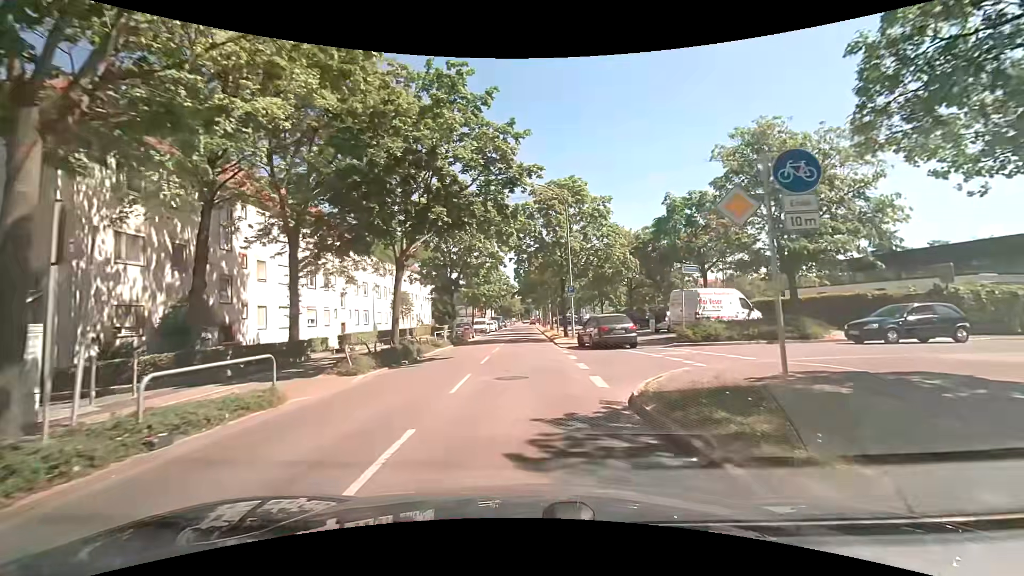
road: tertiary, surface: asphalt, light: Day
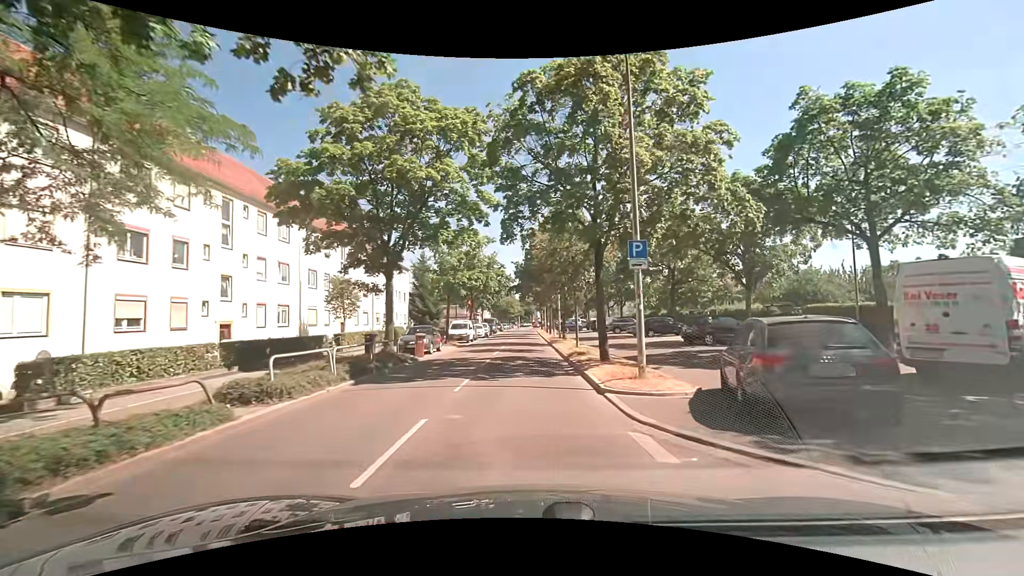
(-0.2, +17.0) m; -1°
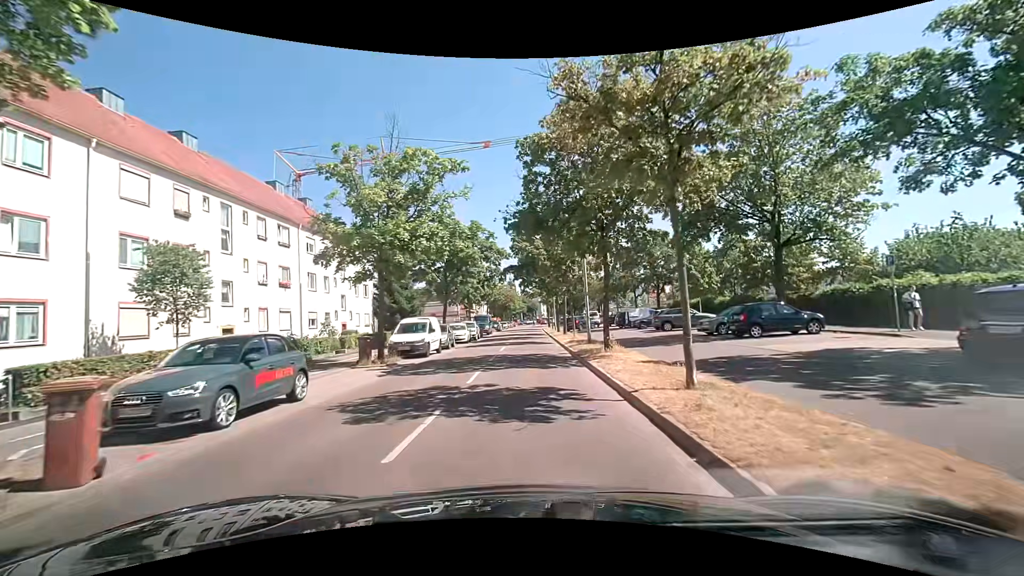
(+0.1, +17.6) m; +1°
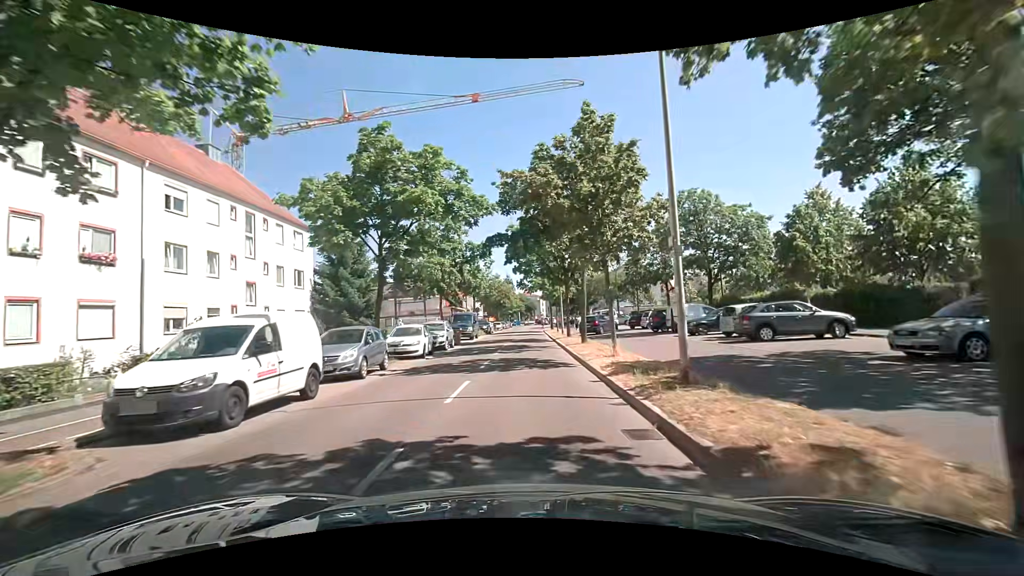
(0.0, +14.6) m; 0°
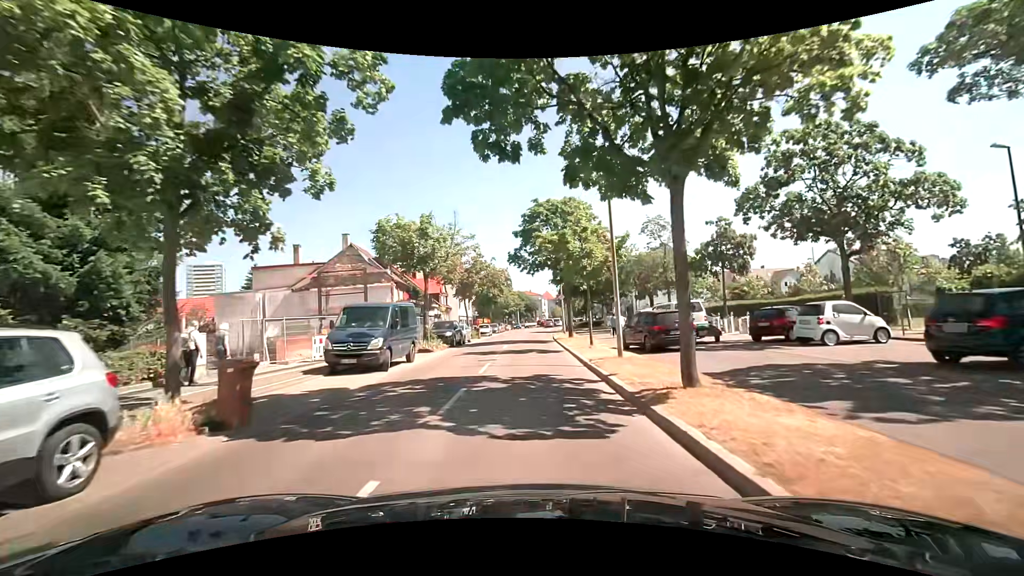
(0.0, +25.3) m; 0°
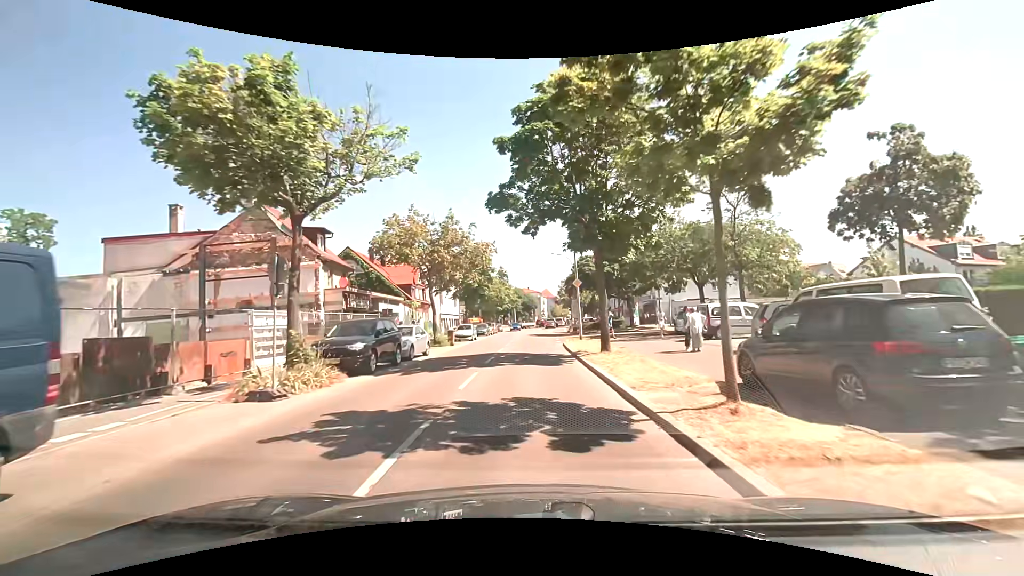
(+0.1, +15.5) m; 0°
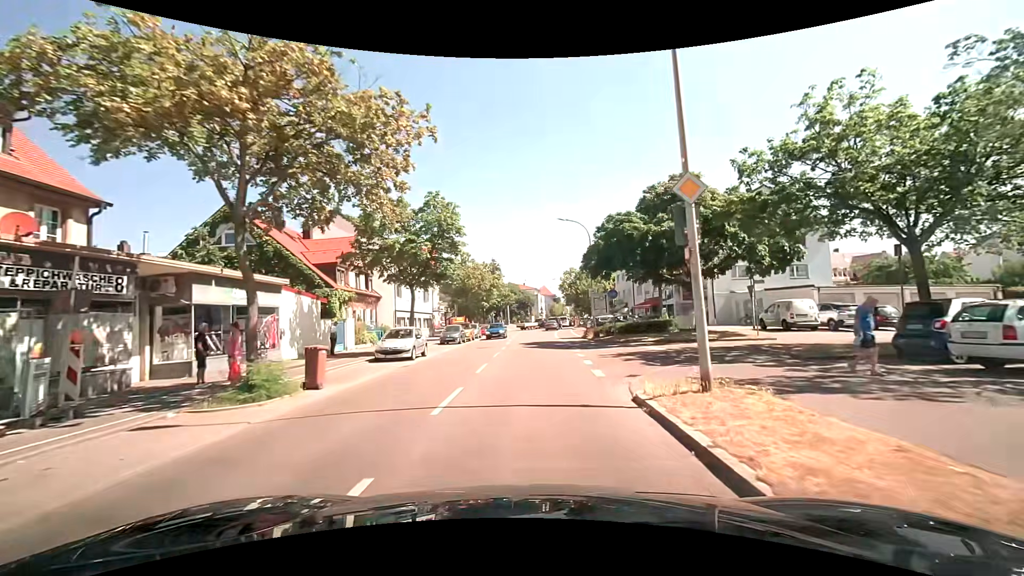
(+0.1, +20.4) m; +1°
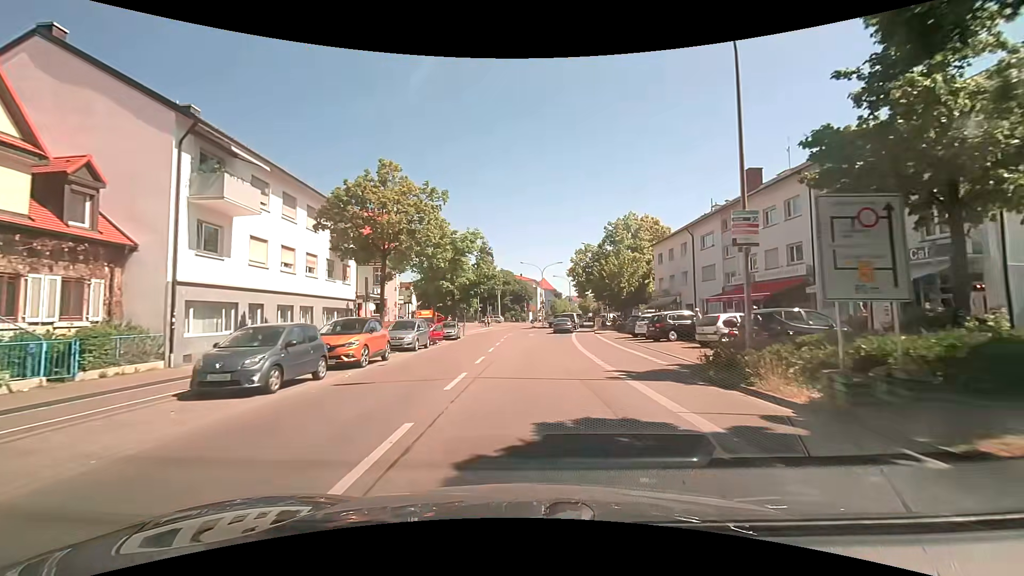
(-0.1, +28.0) m; -1°
(0, +10) (0, +20) (0, +30) (+1, +40) (+1, +50) (+2, +60) (+4, +70) (+6, +80) (+3, +89) (-5, +93) m
